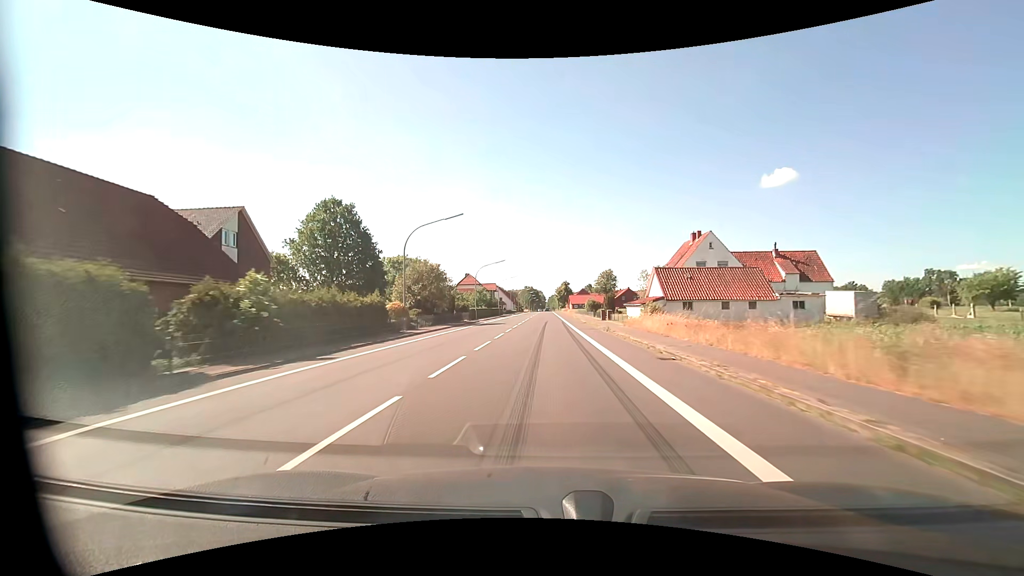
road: primary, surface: asphalt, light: Day
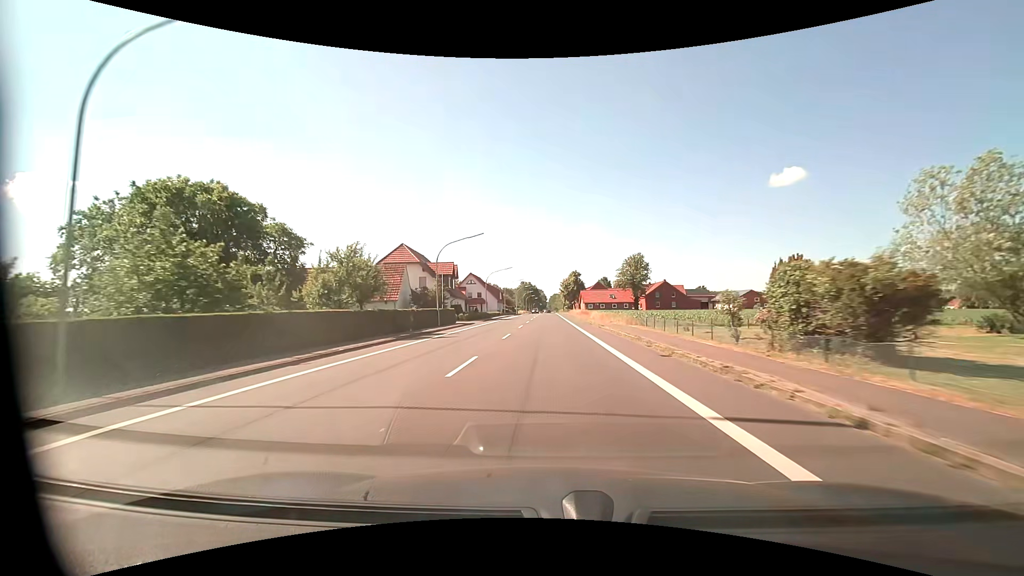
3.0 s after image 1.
(-0.2, +58.9) m; 0°
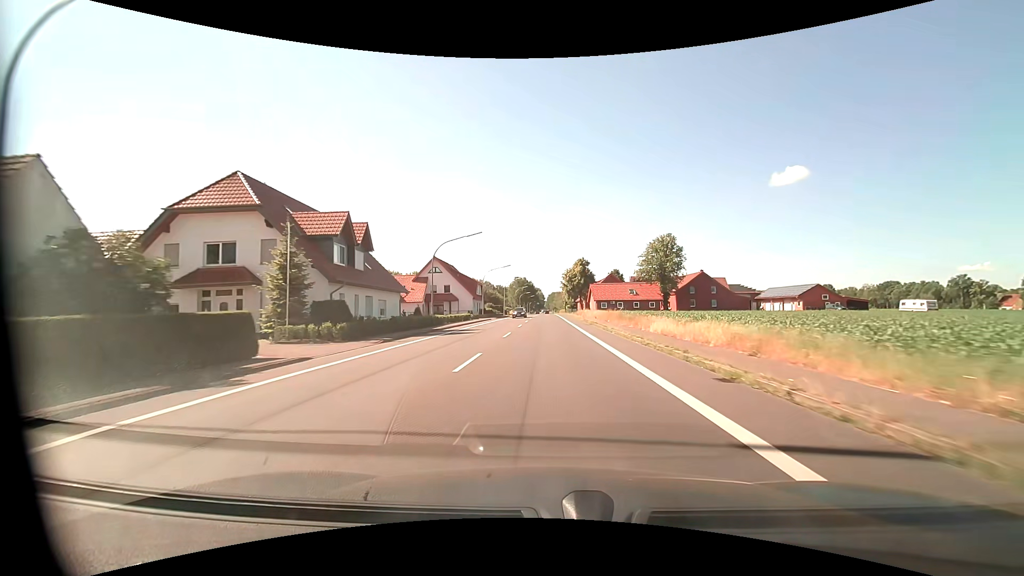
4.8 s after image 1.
(+0.1, +35.4) m; 0°
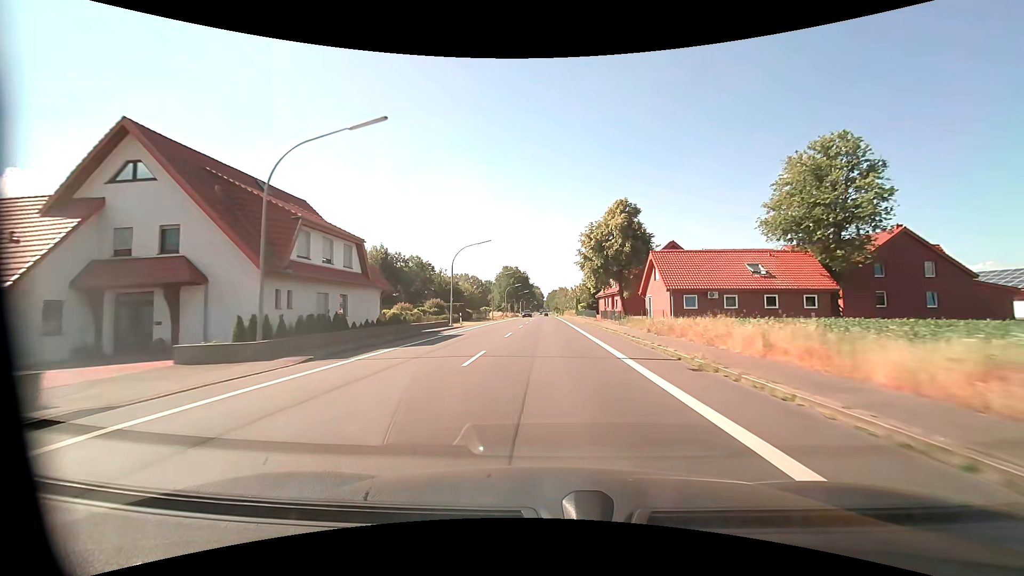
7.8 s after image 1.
(+0.2, +59.0) m; 0°
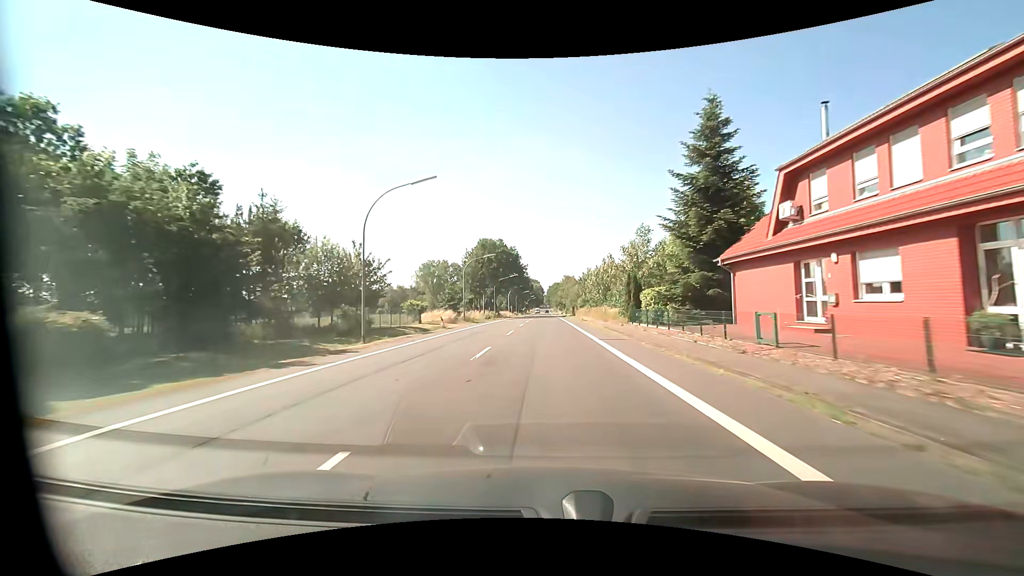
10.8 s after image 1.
(0.0, +59.1) m; 0°
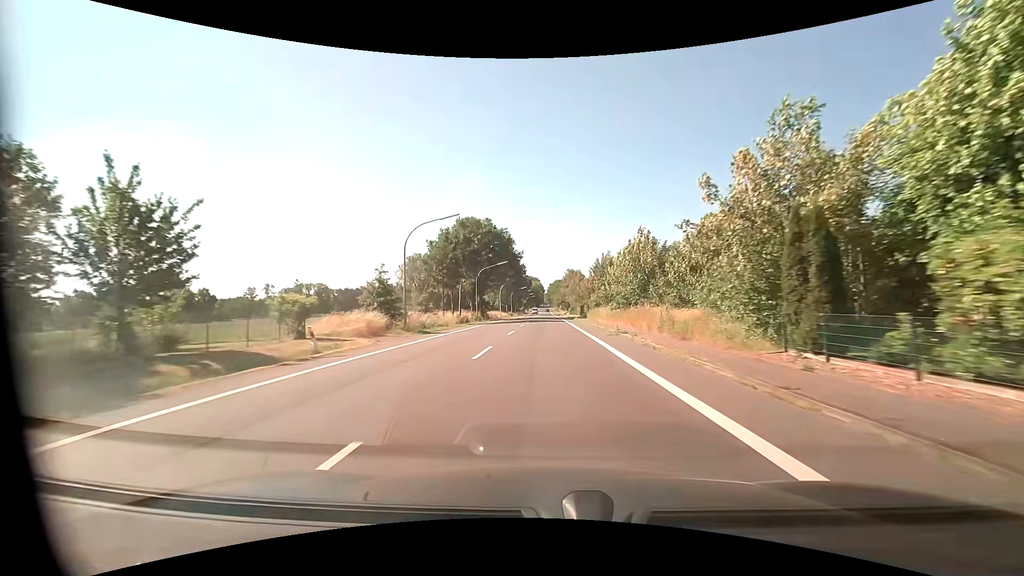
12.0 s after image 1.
(0.0, +23.7) m; 0°
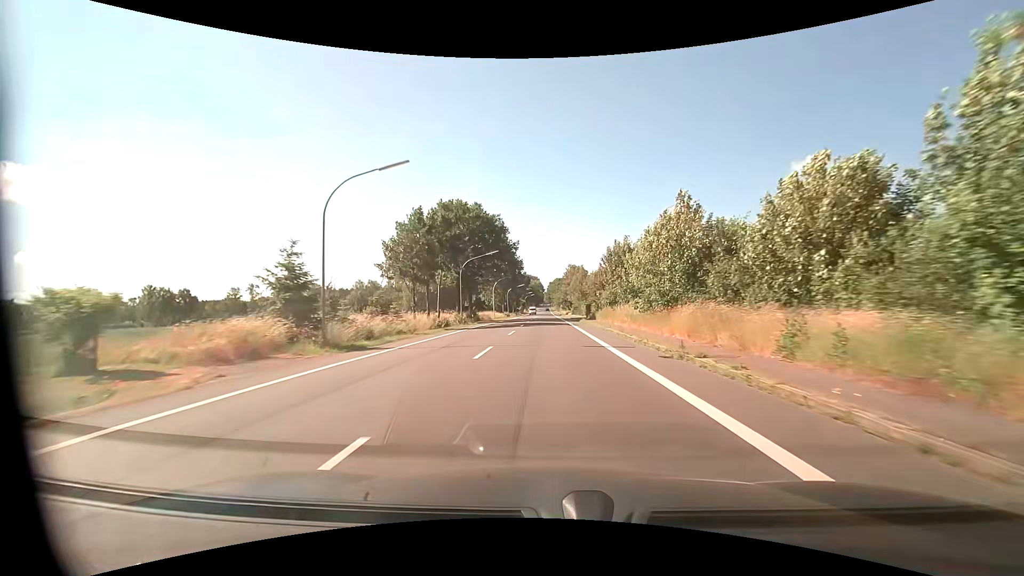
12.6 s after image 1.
(0.0, +11.9) m; 0°
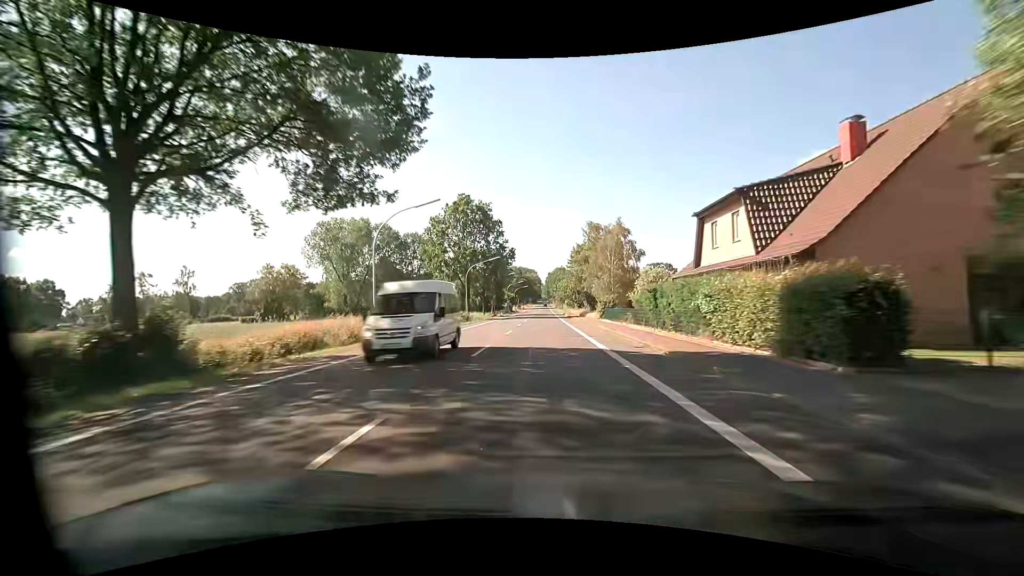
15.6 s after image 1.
(-0.1, +59.3) m; 0°
(0, +10) (0, +20) (0, +30) (0, +40) (0, +50) (0, +60) (0, +70) (0, +80) (-1, +90) (-1, +100) m
